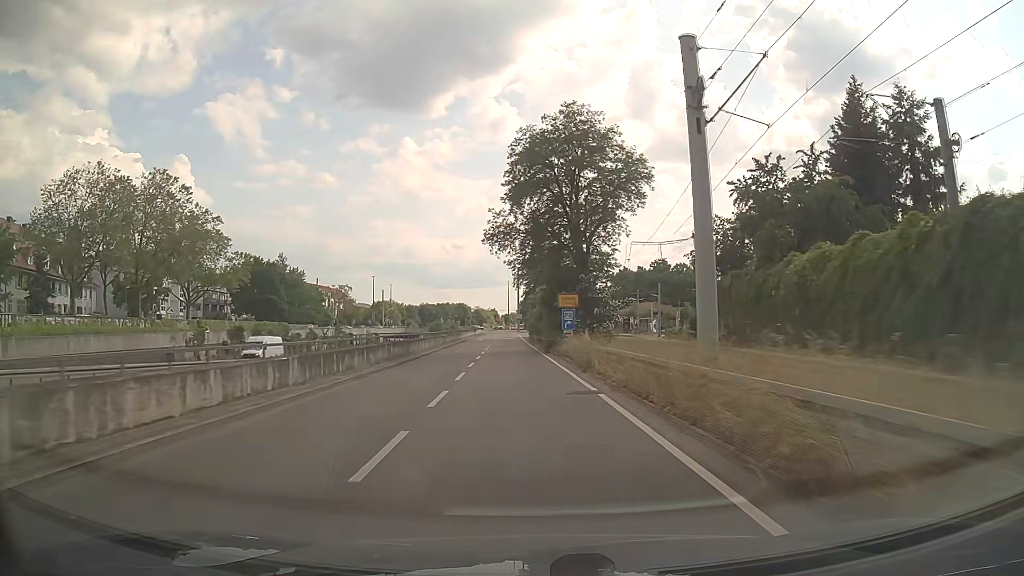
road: trunk_link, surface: asphalt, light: Day
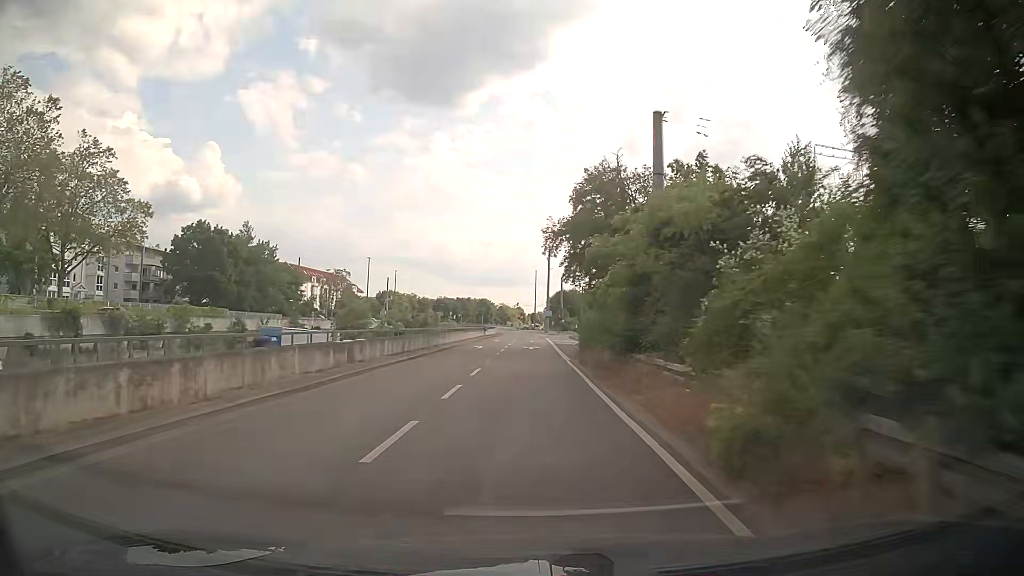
(-1.1, +34.9) m; -2°
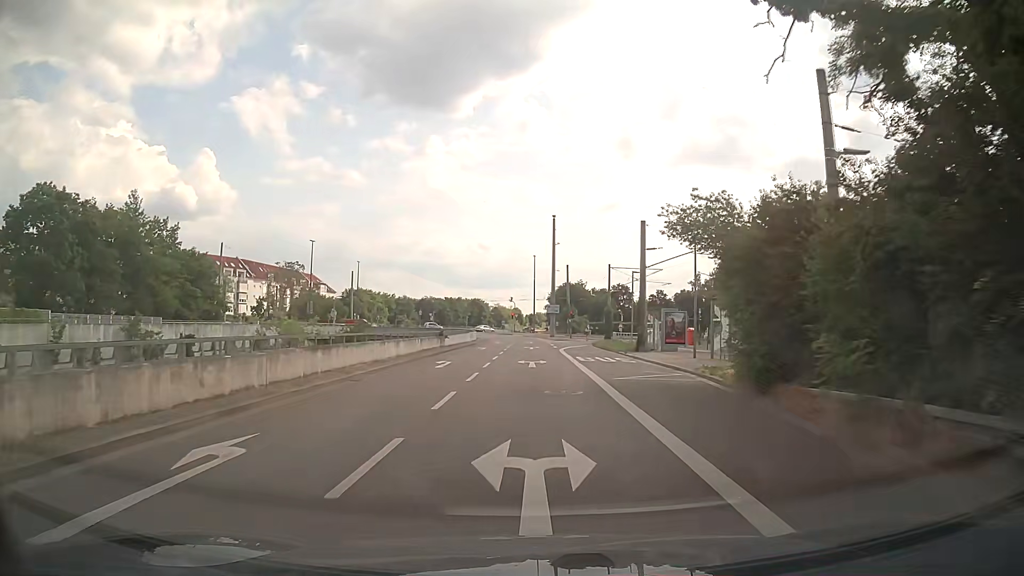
(-0.3, +37.1) m; 0°
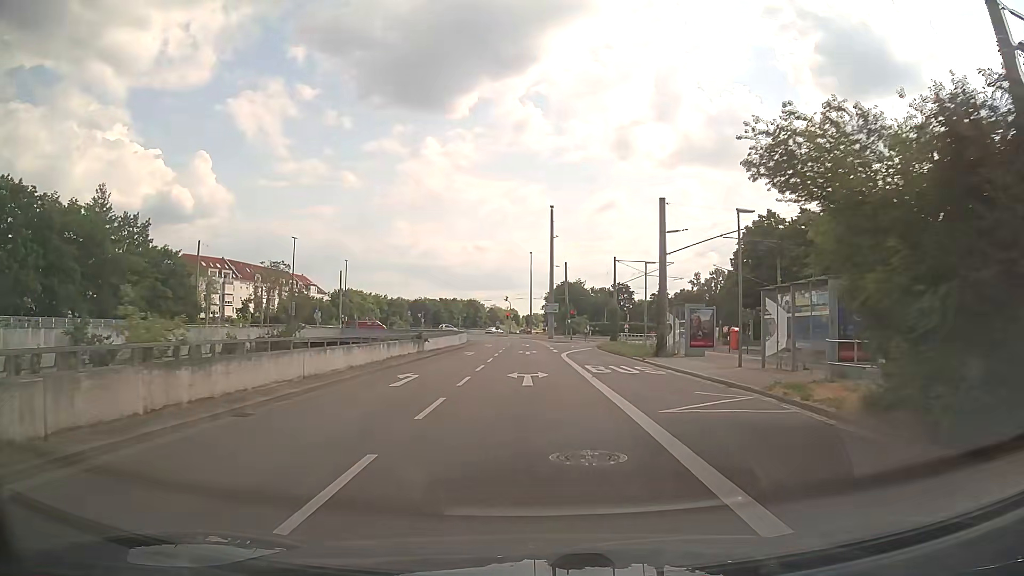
(0.0, +7.0) m; 0°
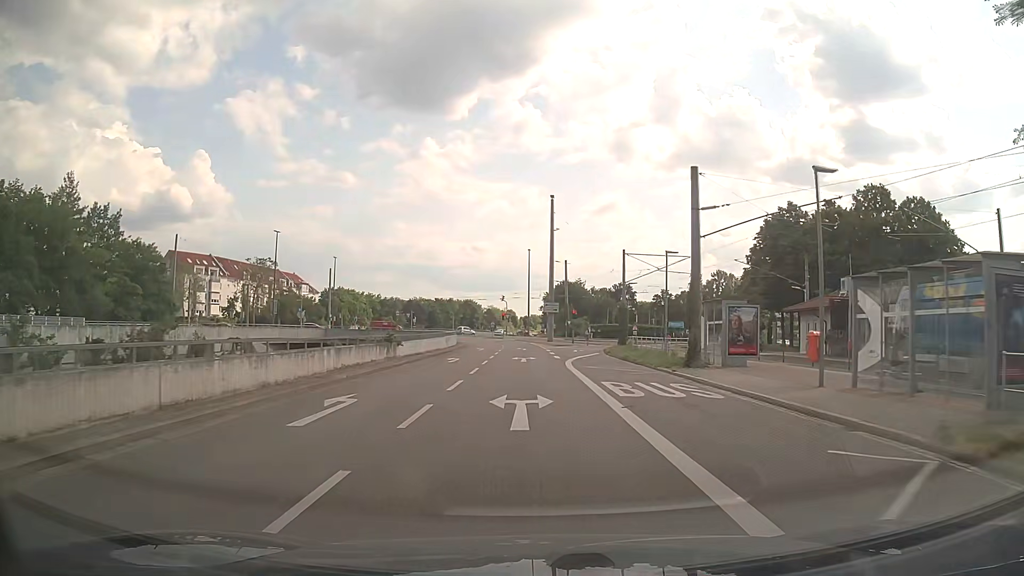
(0.0, +6.8) m; +1°
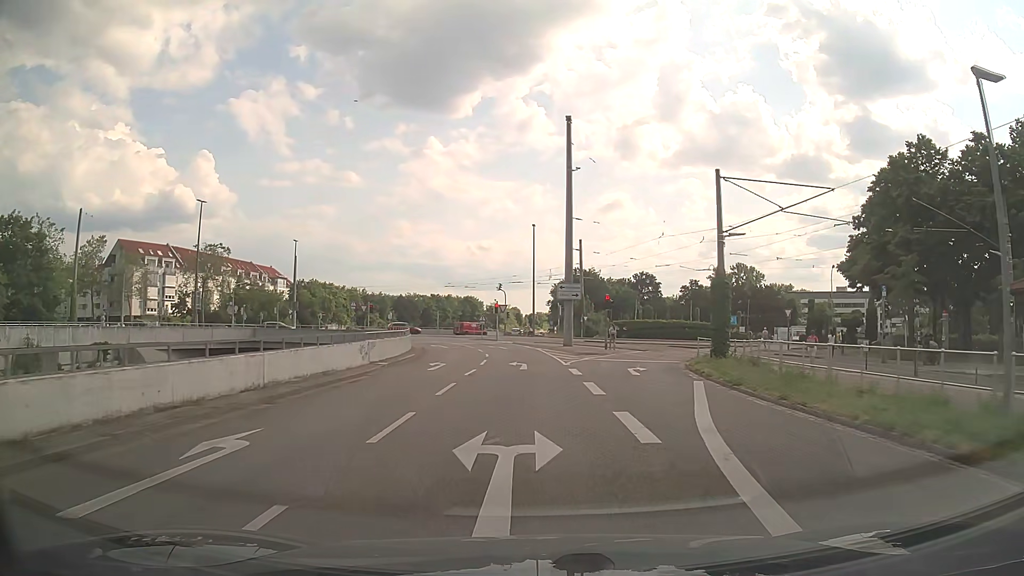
(-0.2, +25.0) m; -1°
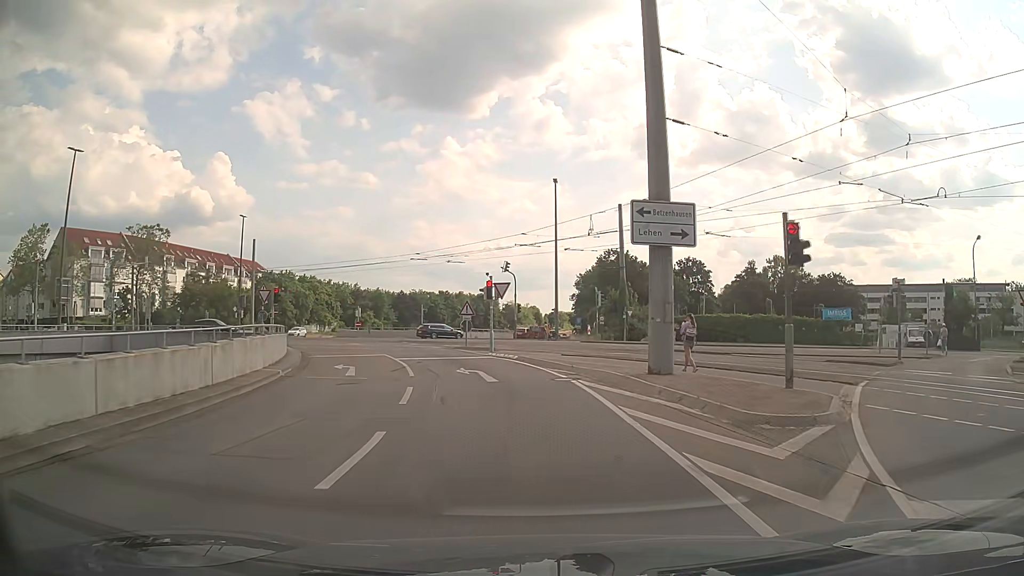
(-0.2, +26.4) m; -1°
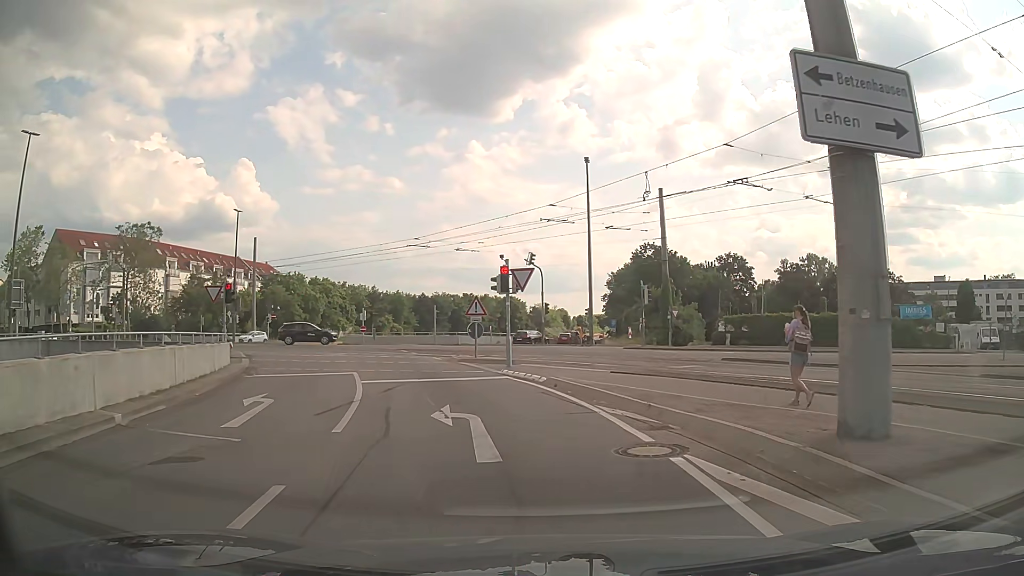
(-0.2, +8.6) m; -3°
(-1, +10) (-3, +20) (-6, +29) (-10, +38) (-15, +47) (-22, +54) (-30, +60) (-39, +64) (-48, +68) (-58, +72) m
